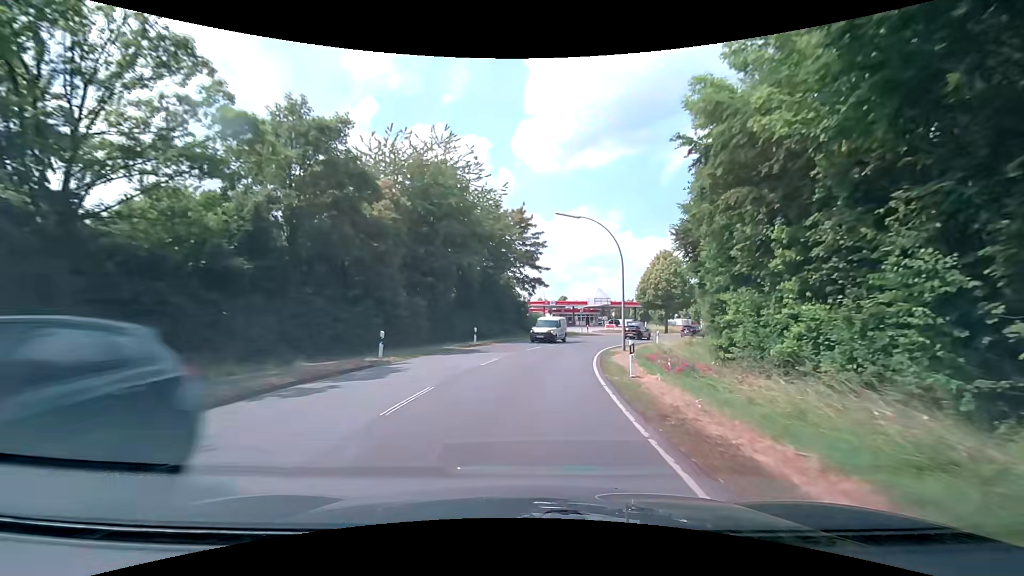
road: secondary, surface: asphalt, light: Day
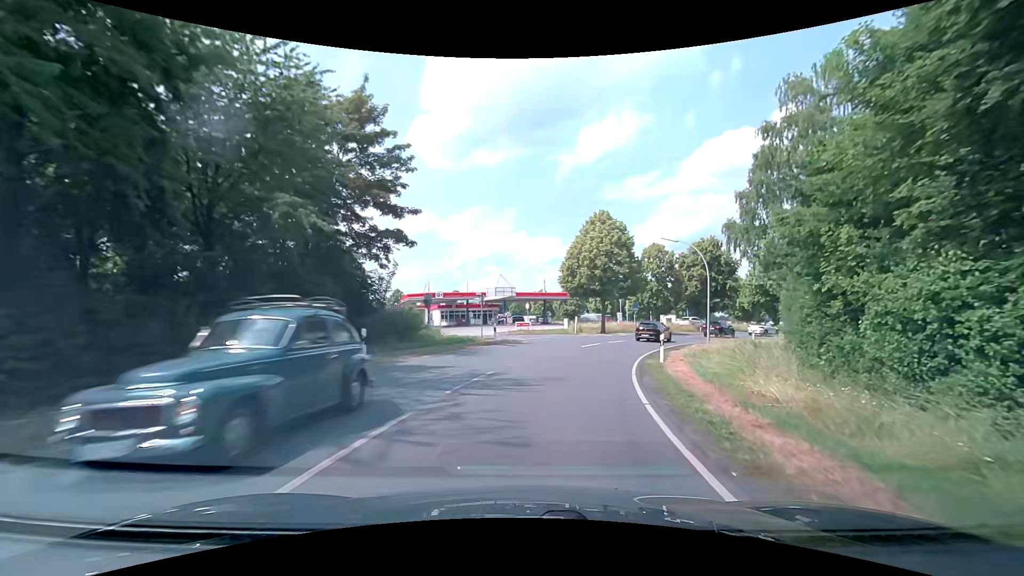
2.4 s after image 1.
(+2.2, +27.3) m; +11°
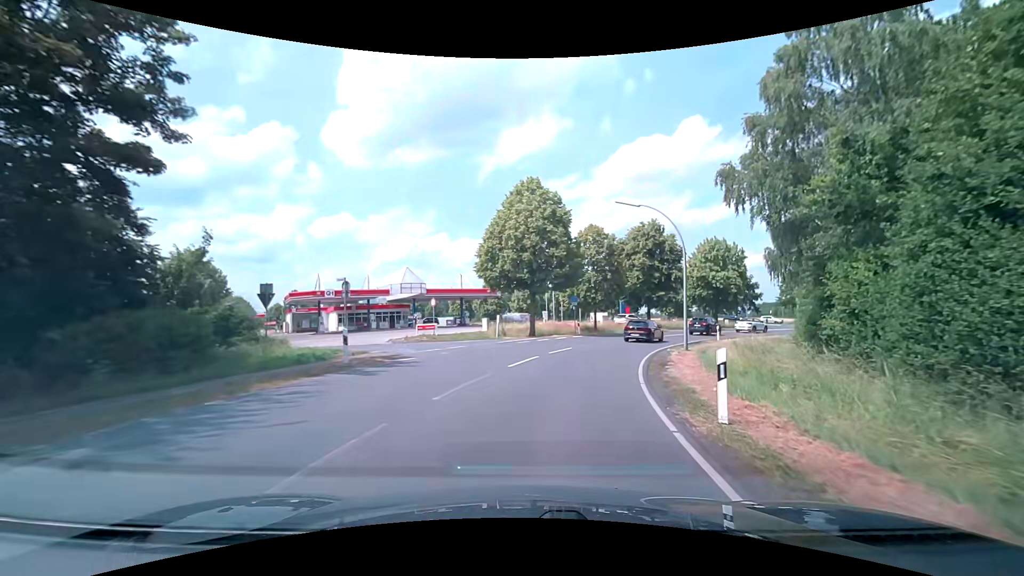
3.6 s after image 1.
(+1.0, +12.4) m; +9°
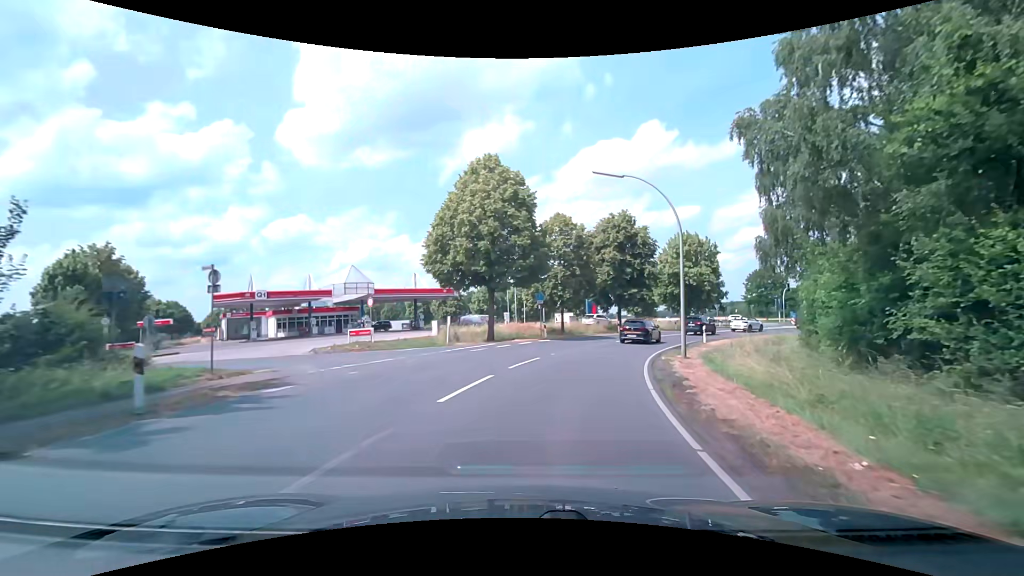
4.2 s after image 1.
(+0.2, +6.0) m; +5°
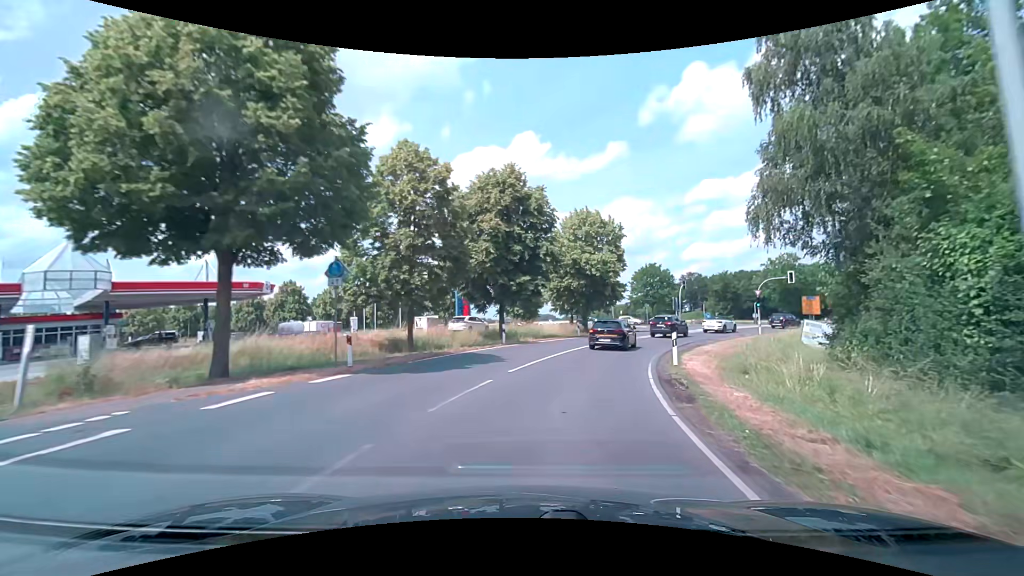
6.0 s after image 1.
(+2.1, +18.1) m; +13°
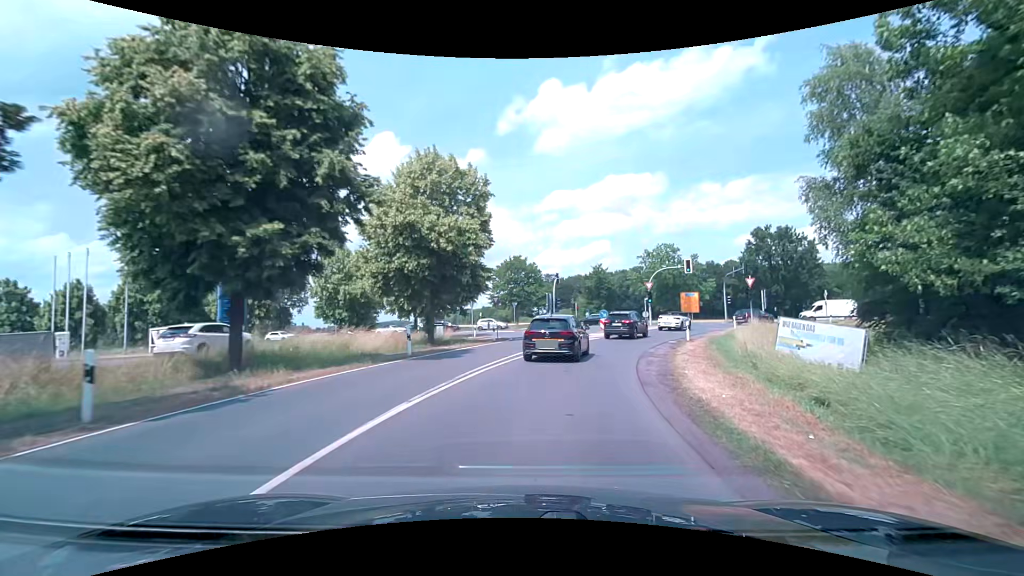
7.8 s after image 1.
(+2.6, +17.8) m; +16°
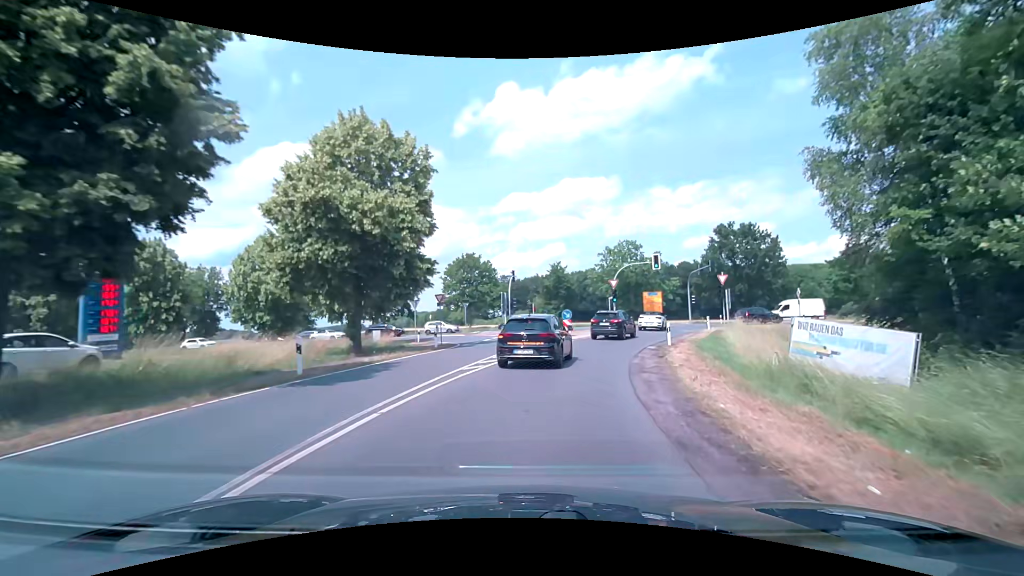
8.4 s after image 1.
(+0.3, +5.5) m; +6°
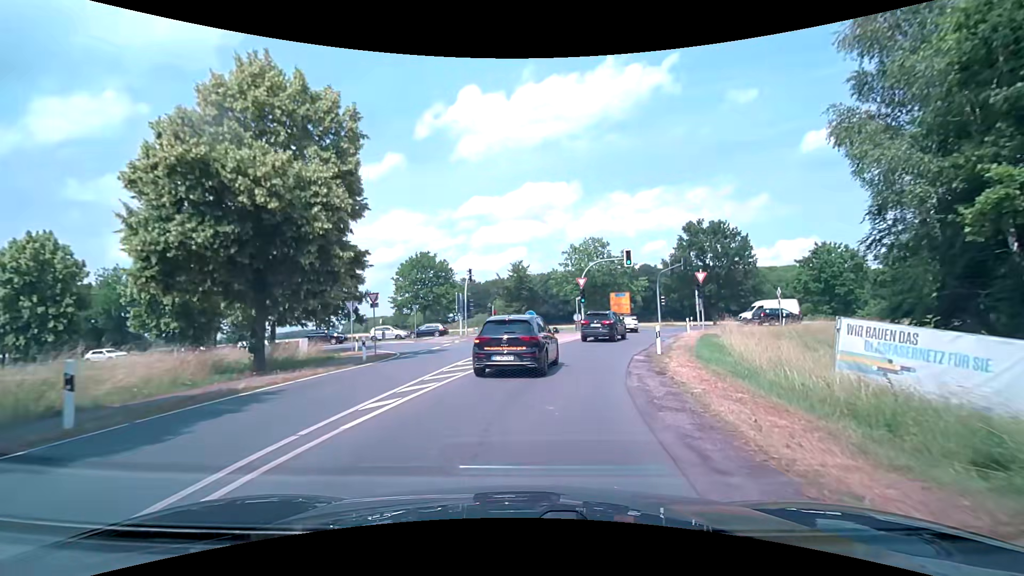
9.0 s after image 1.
(+0.2, +5.2) m; +5°
(+1, +10) (+2, +20) (+5, +29) (+9, +39) (+16, +46) (+25, +48) (+35, +48) (+45, +47) (+55, +47) (+65, +46) m
